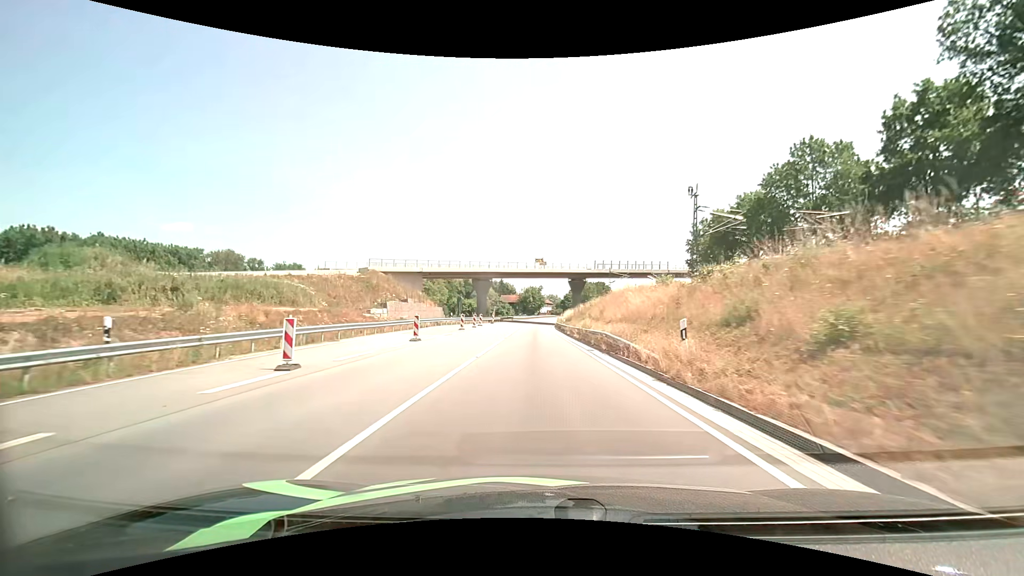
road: primary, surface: asphalt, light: Day
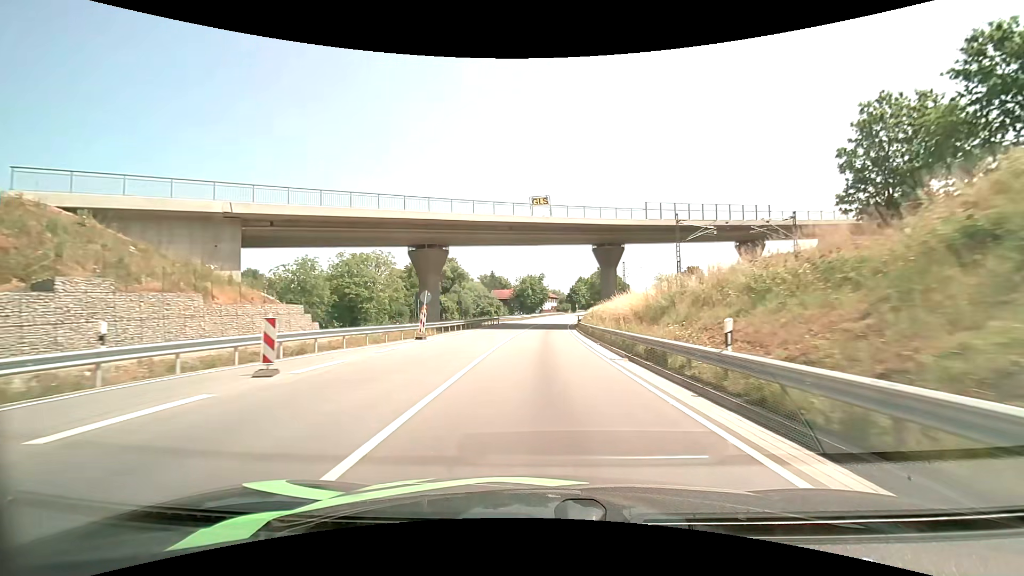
(-0.6, +45.7) m; 0°
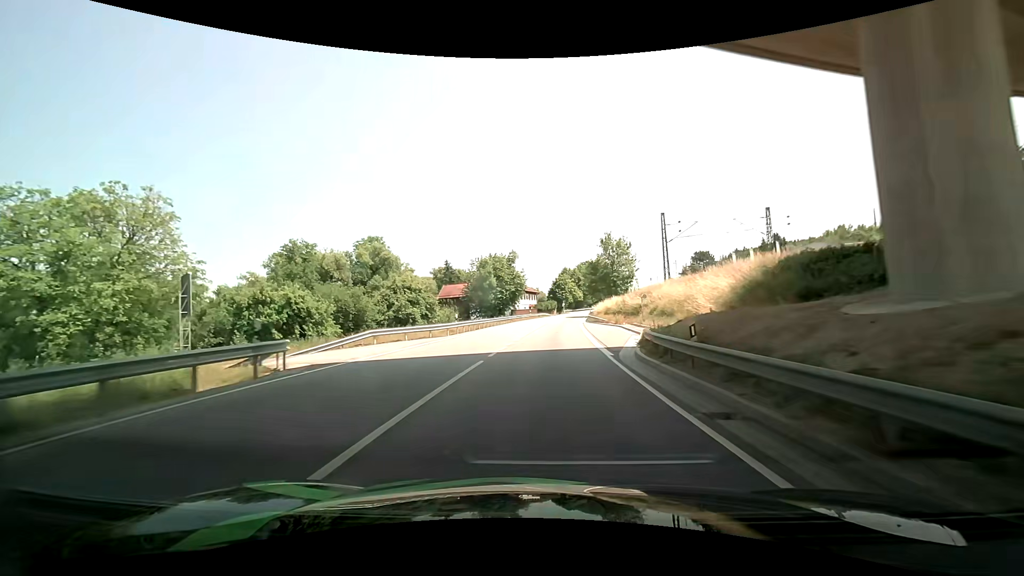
(+1.1, +50.6) m; +3°
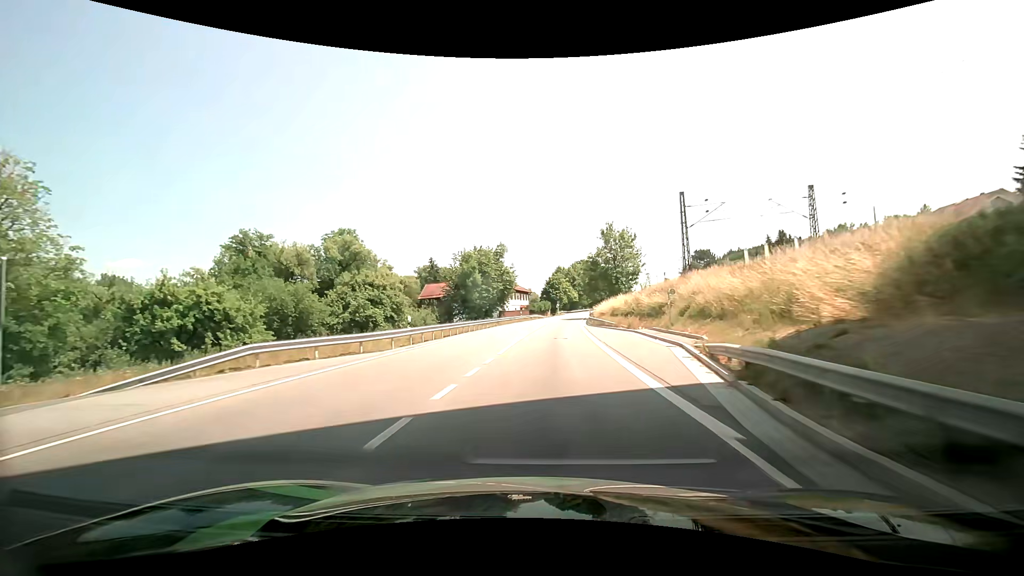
(0.0, +10.5) m; 0°
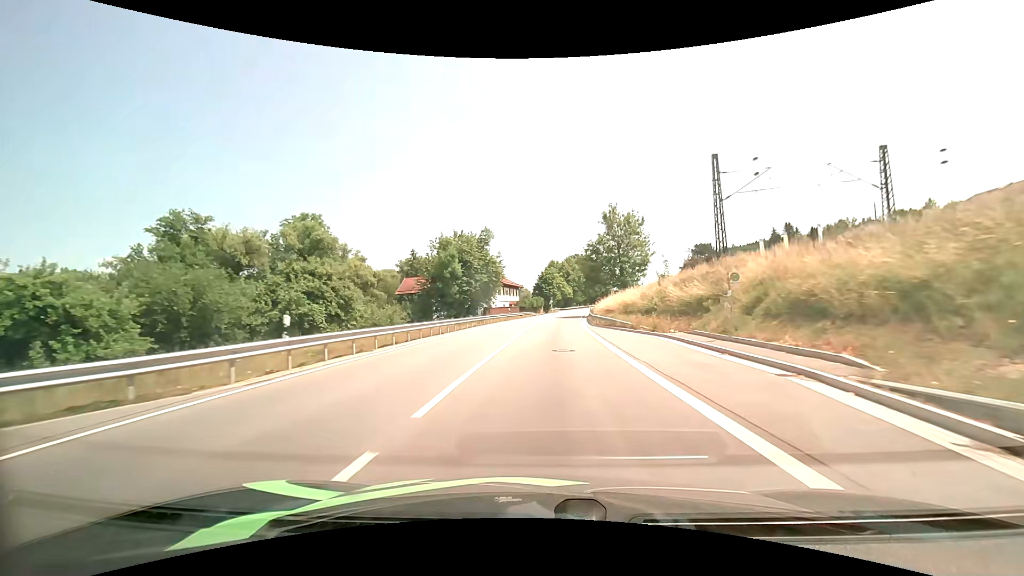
(+0.1, +10.6) m; +1°
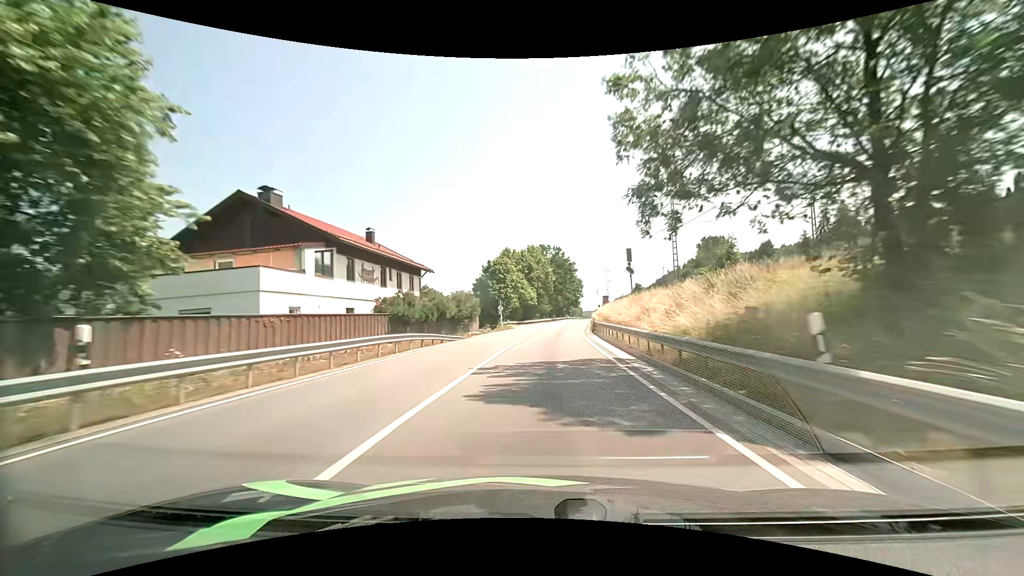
(+2.2, +53.2) m; +5°
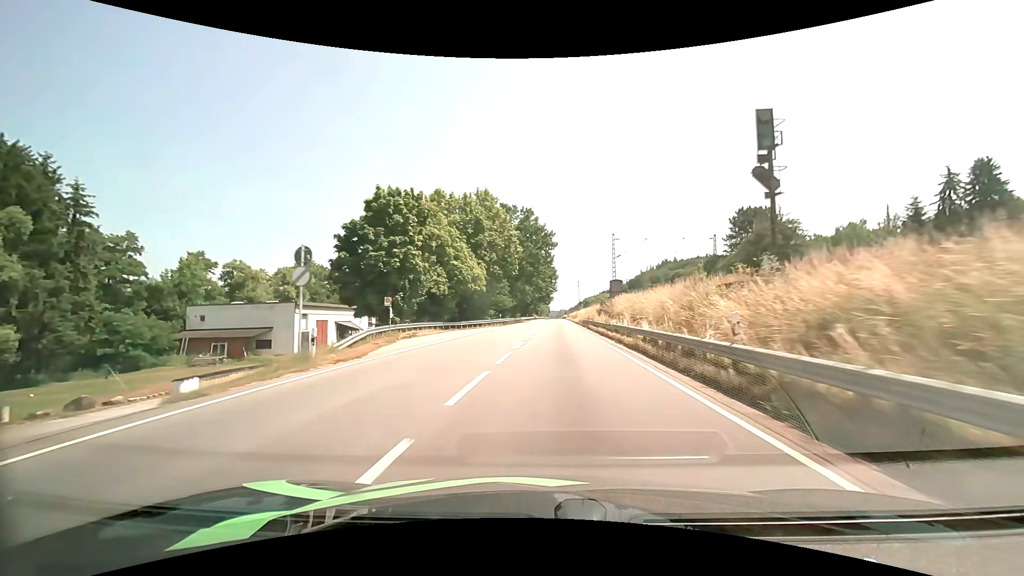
(+1.5, +44.4) m; +4°
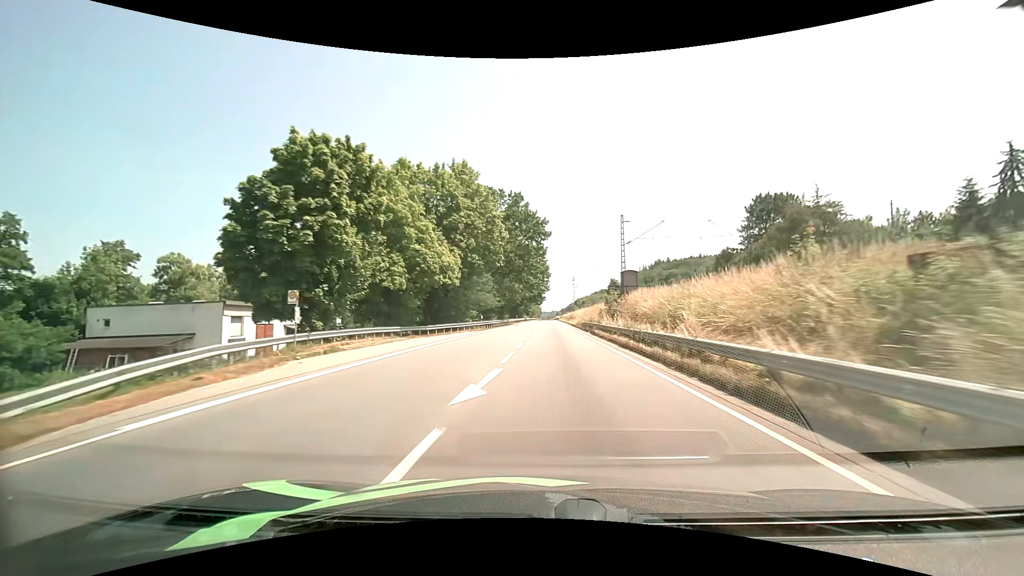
(+0.1, +11.3) m; +1°
(0, +10) (0, +20) (+1, +30) (+1, +40) (+1, +50) (+1, +60) (+2, +70) (+2, +80) (+2, +90) (+2, +100) m
